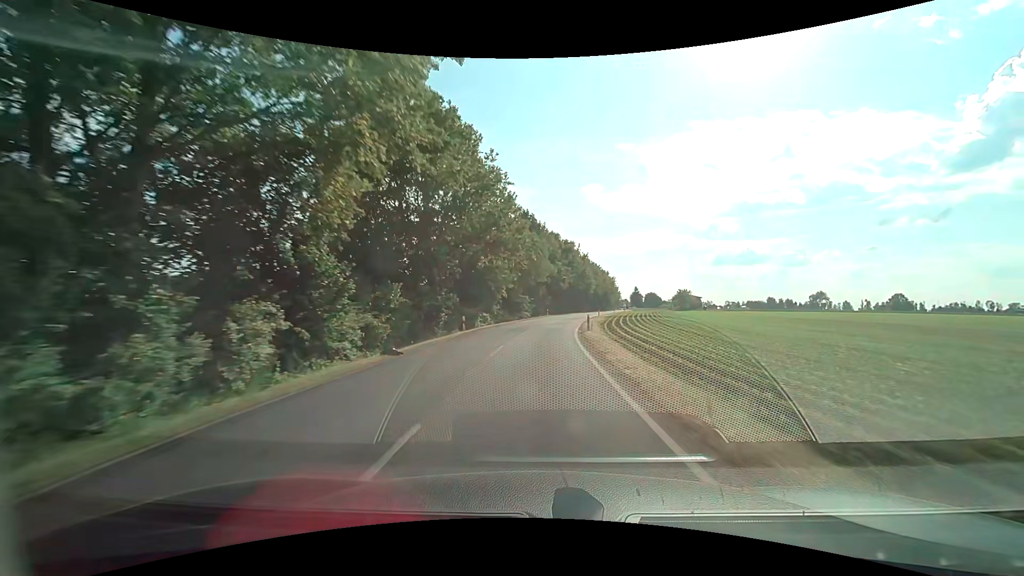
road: tertiary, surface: asphalt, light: Day
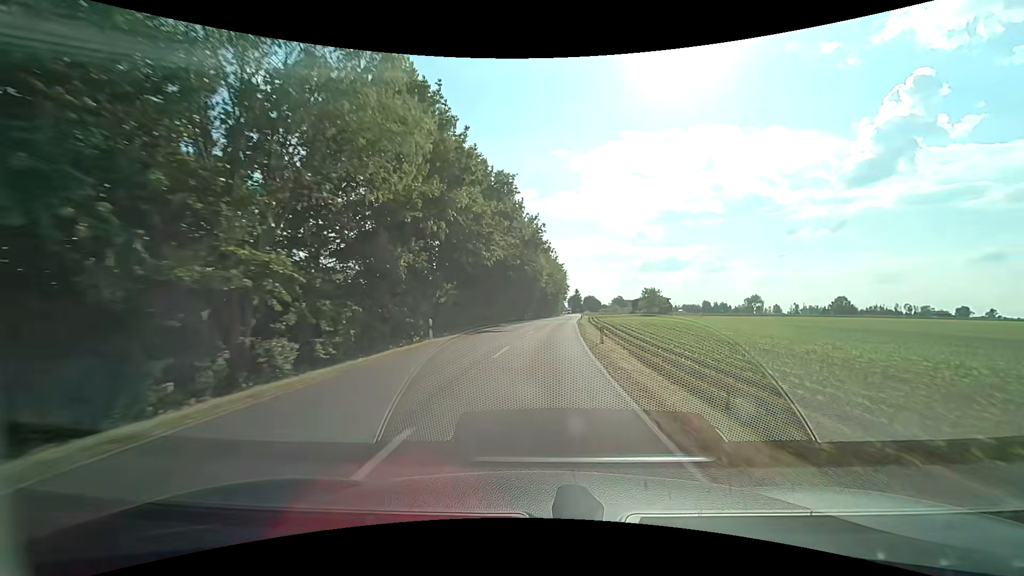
(+3.0, +48.1) m; +7°
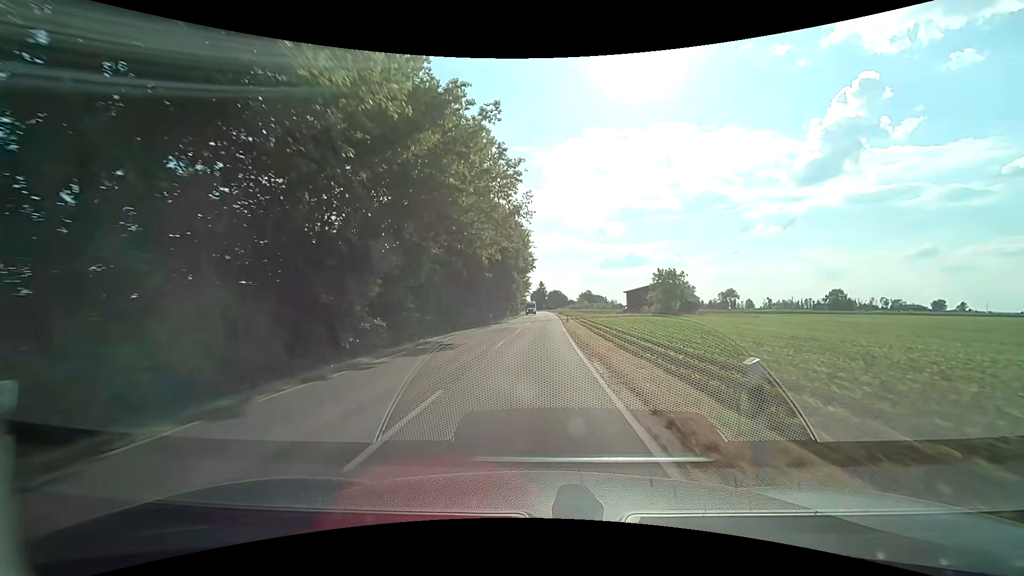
(+3.4, +57.5) m; +4°
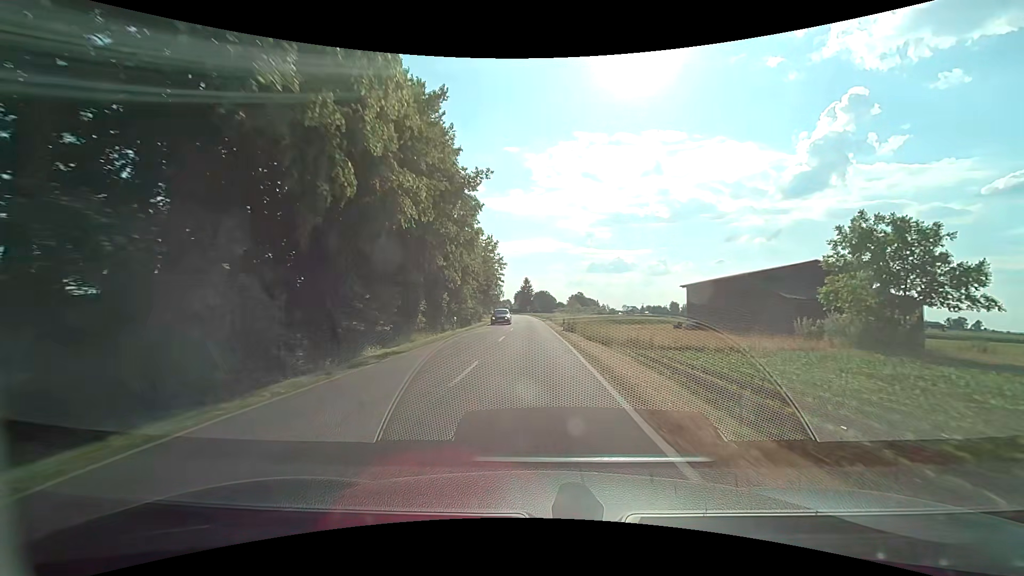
(+1.3, +55.6) m; +2°
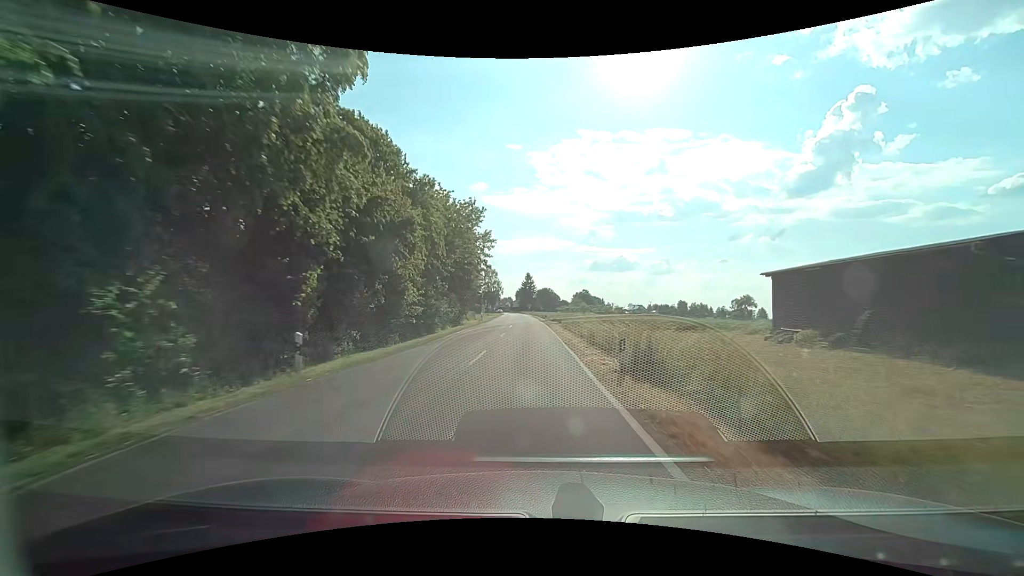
(0.0, +20.6) m; 0°
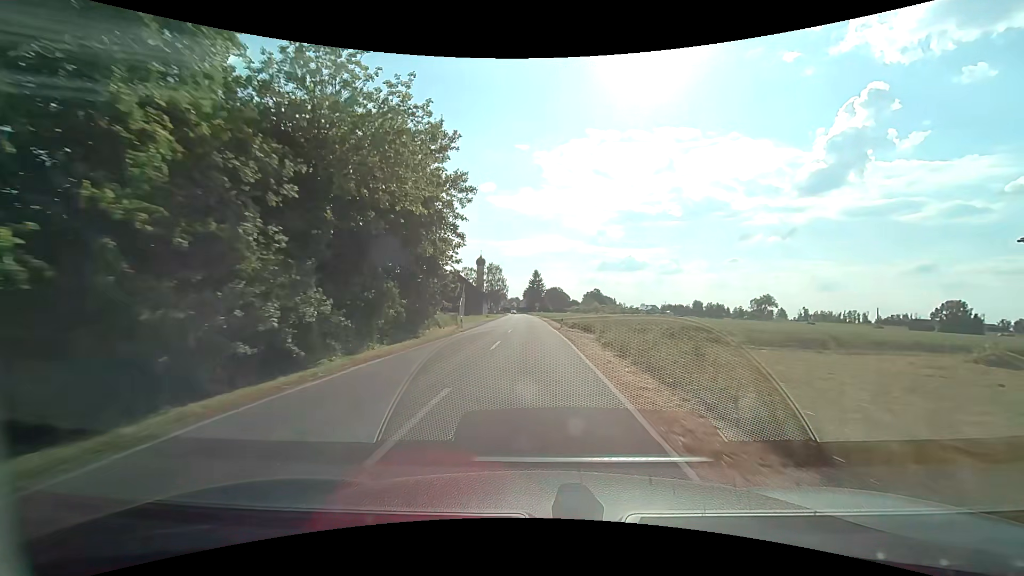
(-0.2, +19.7) m; -1°
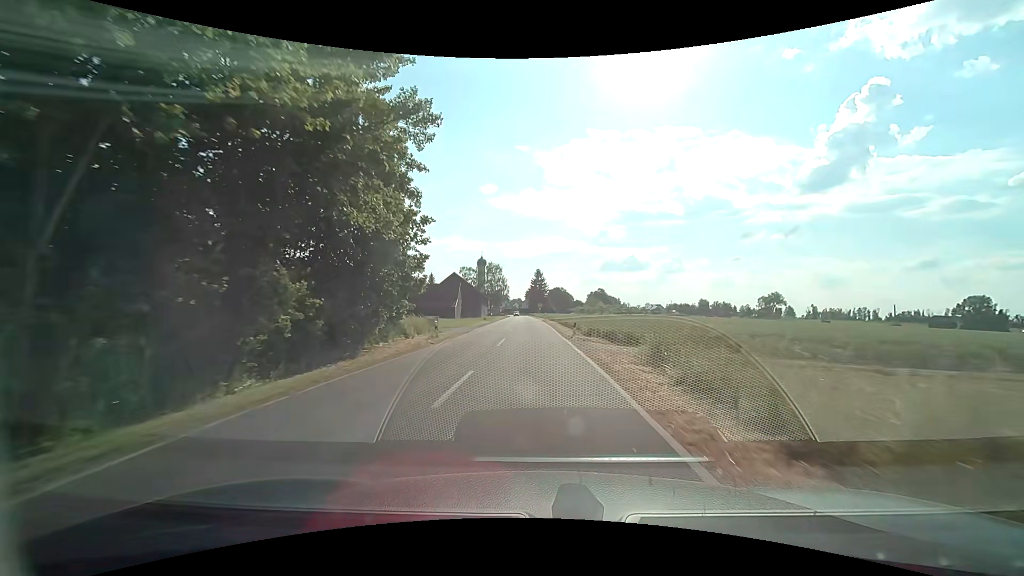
(0.0, +9.5) m; 0°
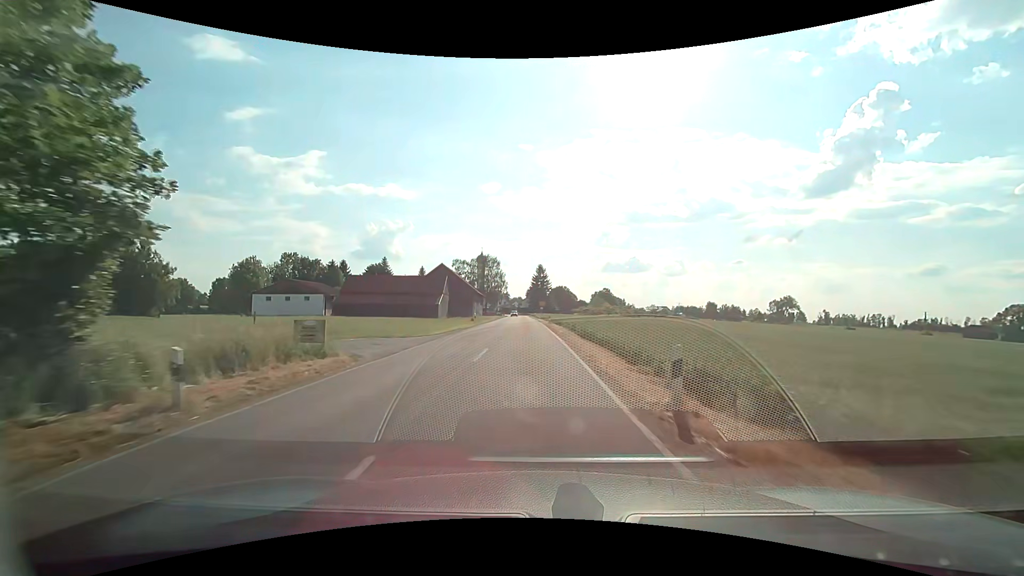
(-0.1, +18.2) m; 0°
(0, +10) (0, +20) (0, +30) (-1, +40) (-1, +50) (-1, +60) (-2, +70) (-2, +80) (-2, +90) (-3, +100) m
